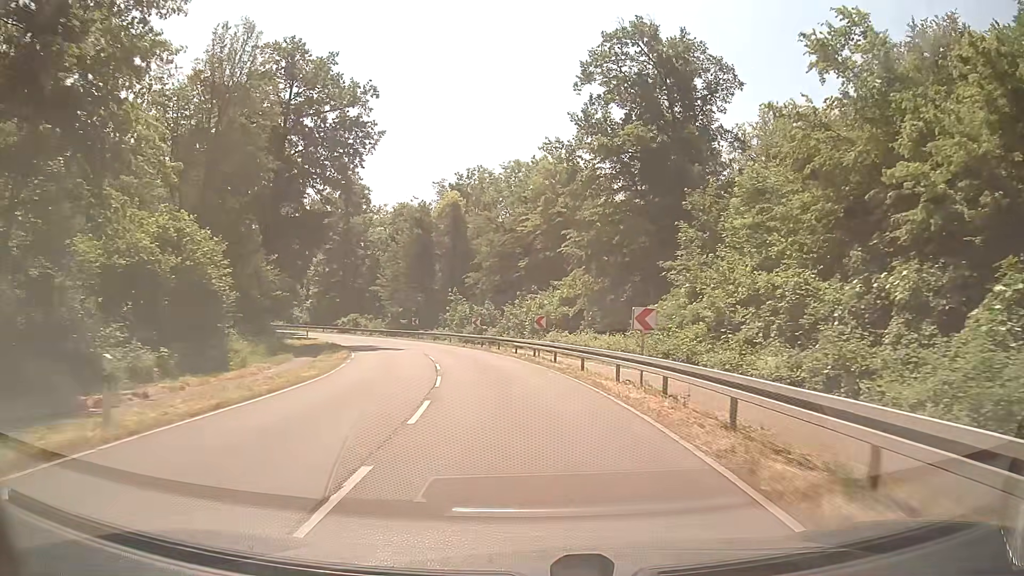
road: secondary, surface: asphalt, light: Day
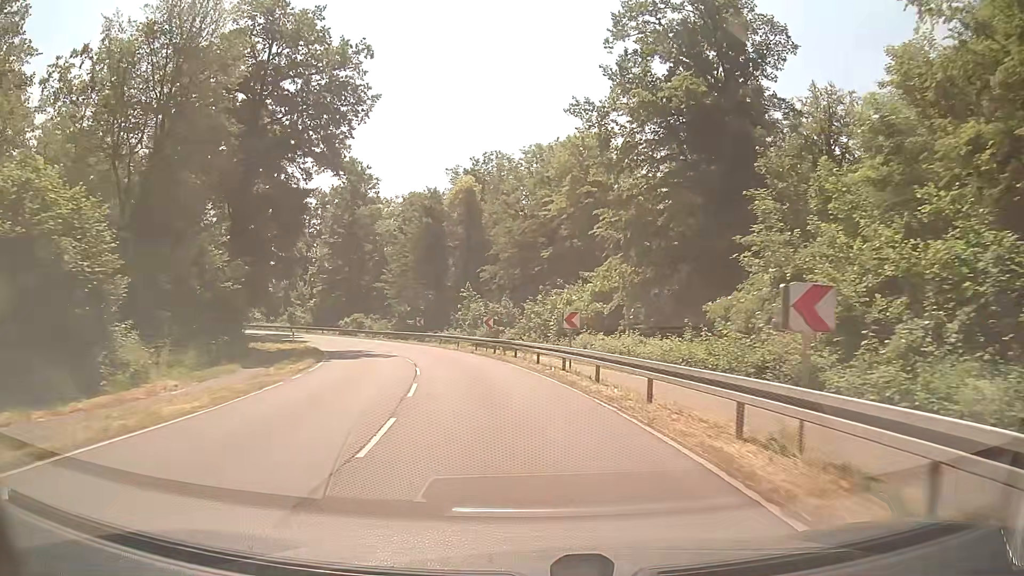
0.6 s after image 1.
(-0.1, +8.8) m; -2°
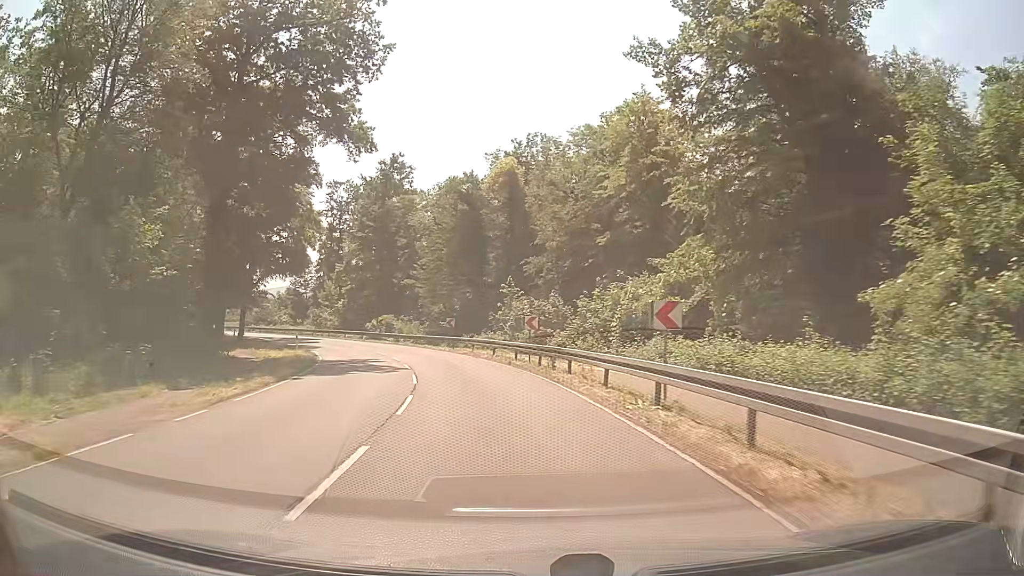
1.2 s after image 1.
(-0.3, +8.7) m; -4°
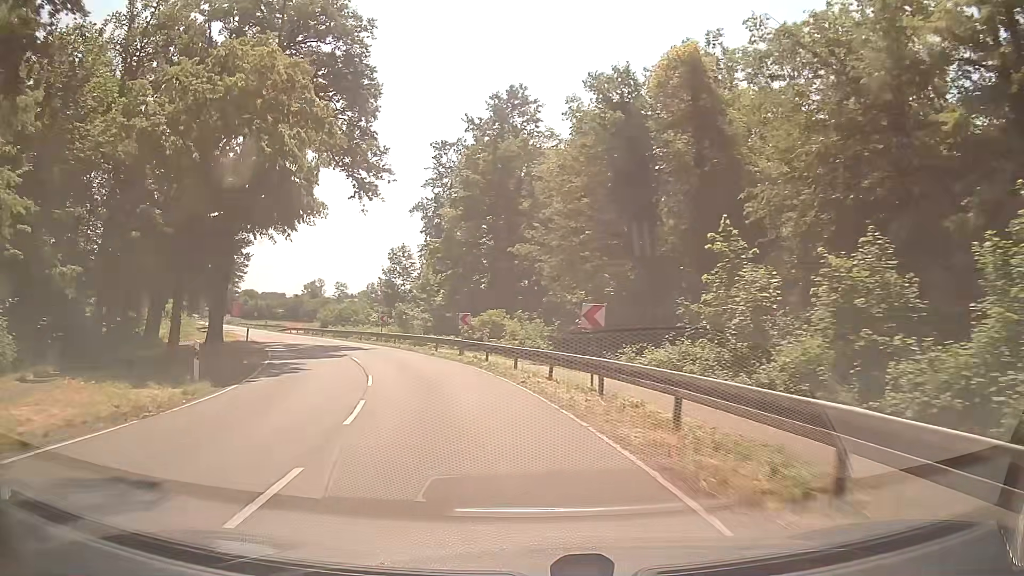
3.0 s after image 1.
(-2.8, +26.0) m; -13°
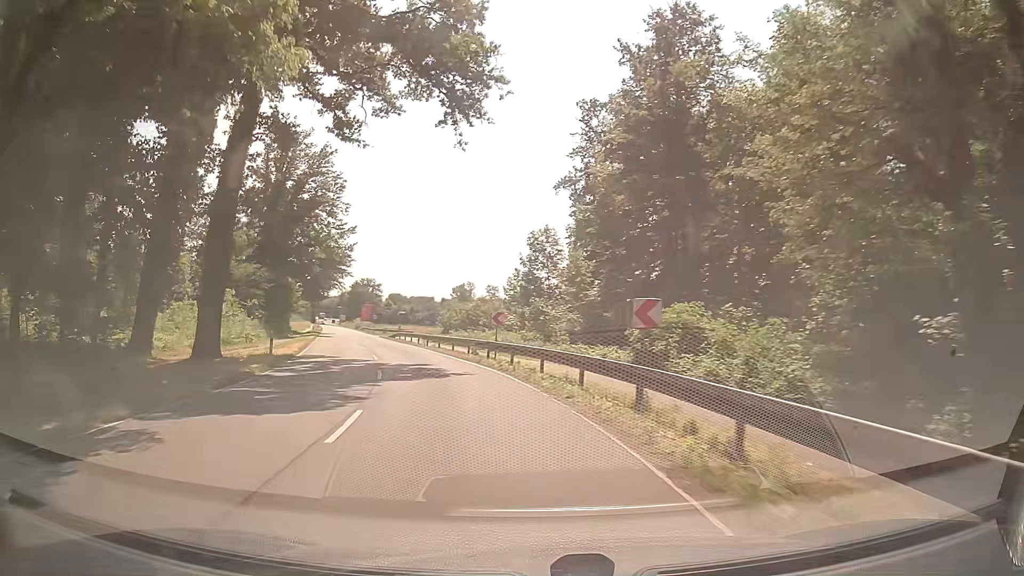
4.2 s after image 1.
(-1.9, +17.2) m; -13°
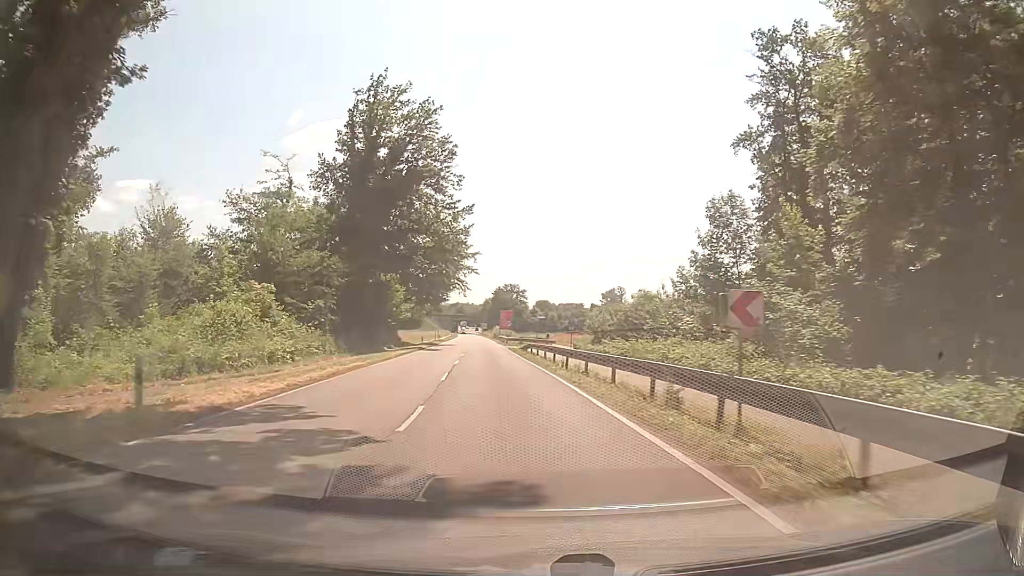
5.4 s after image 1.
(-2.0, +17.2) m; -13°
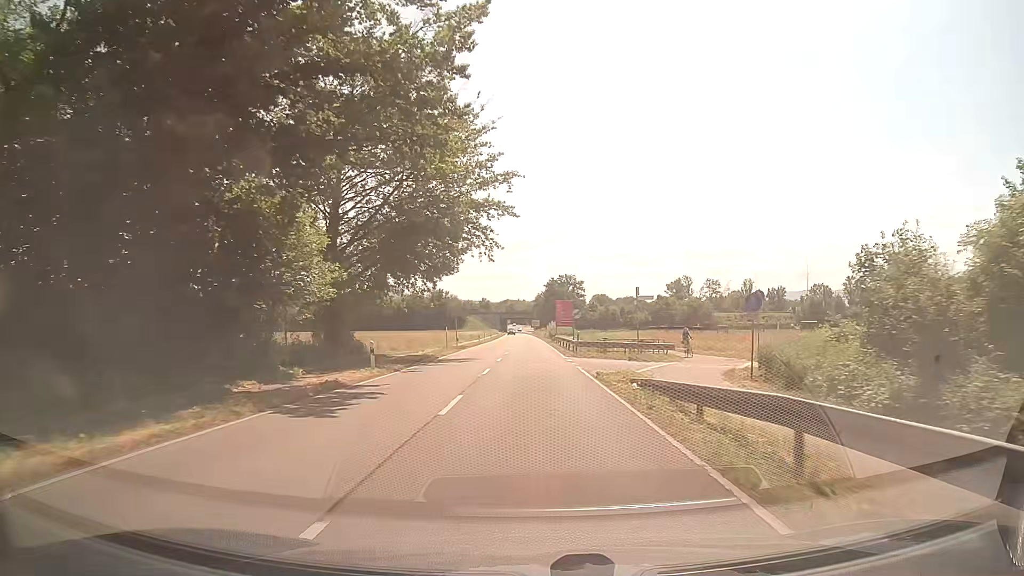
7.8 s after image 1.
(-2.0, +34.8) m; -4°
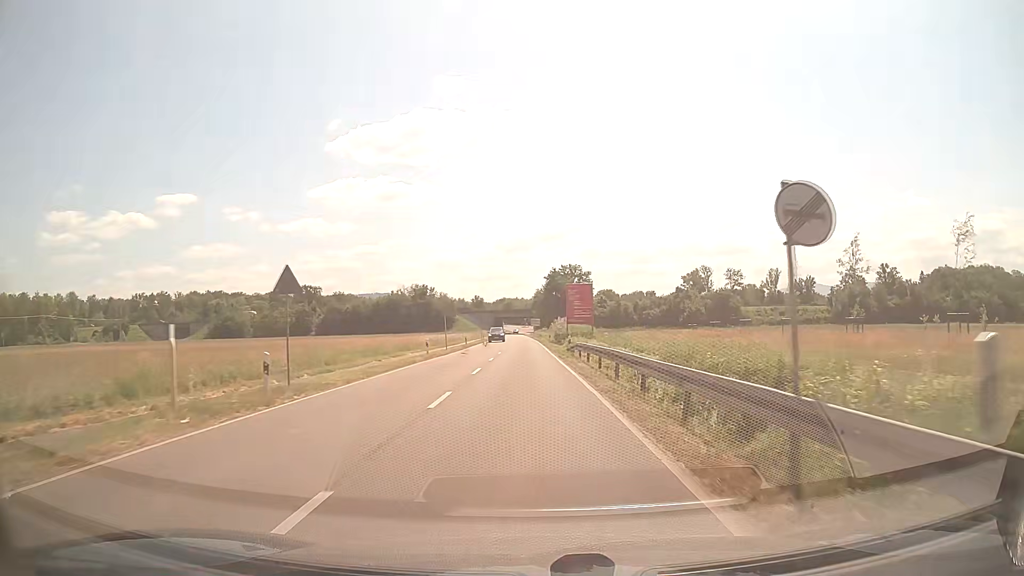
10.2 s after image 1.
(+0.1, +35.4) m; 0°
(0, +10) (0, +20) (0, +30) (0, +40) (0, +50) (-1, +60) (-1, +70) (-1, +80) (-1, +90) (-1, +100) m
